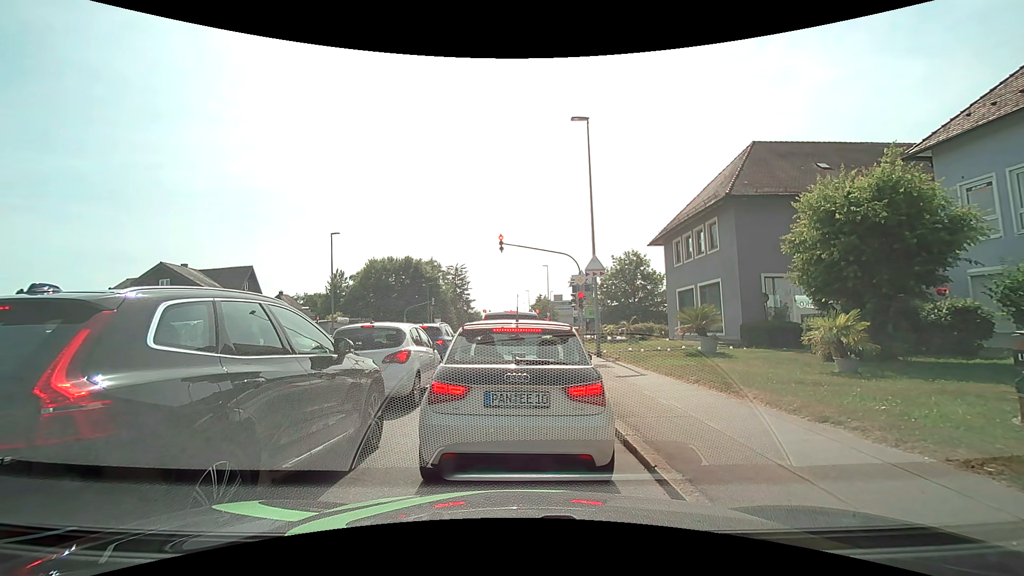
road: tertiary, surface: asphalt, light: Day
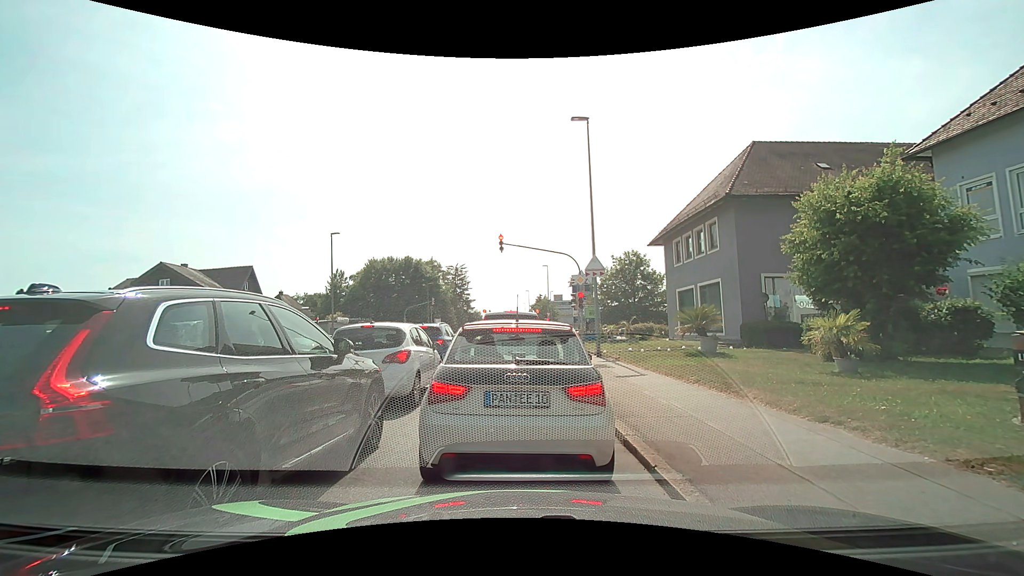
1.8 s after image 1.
(0.0, 0.0) m; 0°
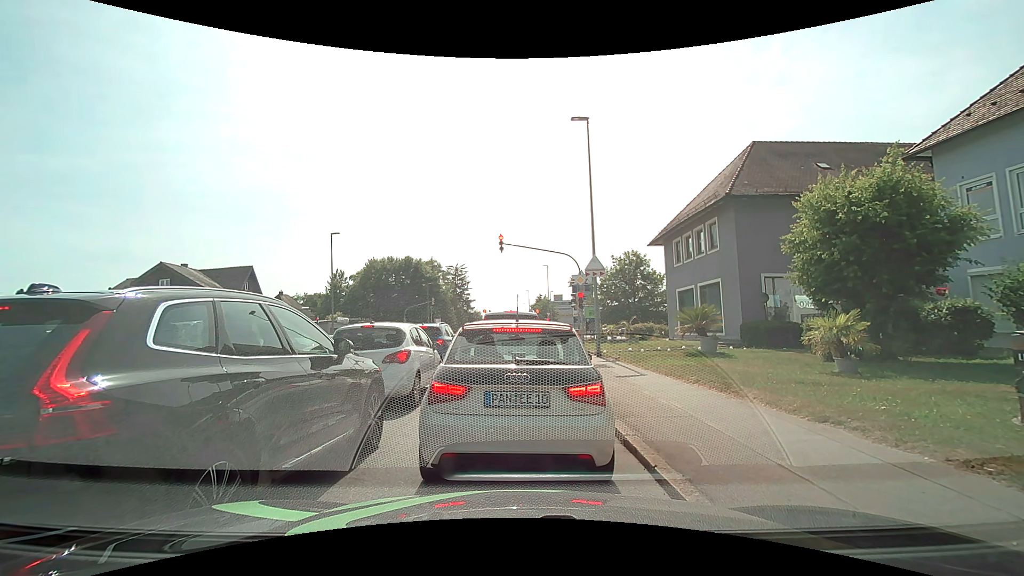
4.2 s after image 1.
(0.0, 0.0) m; 0°
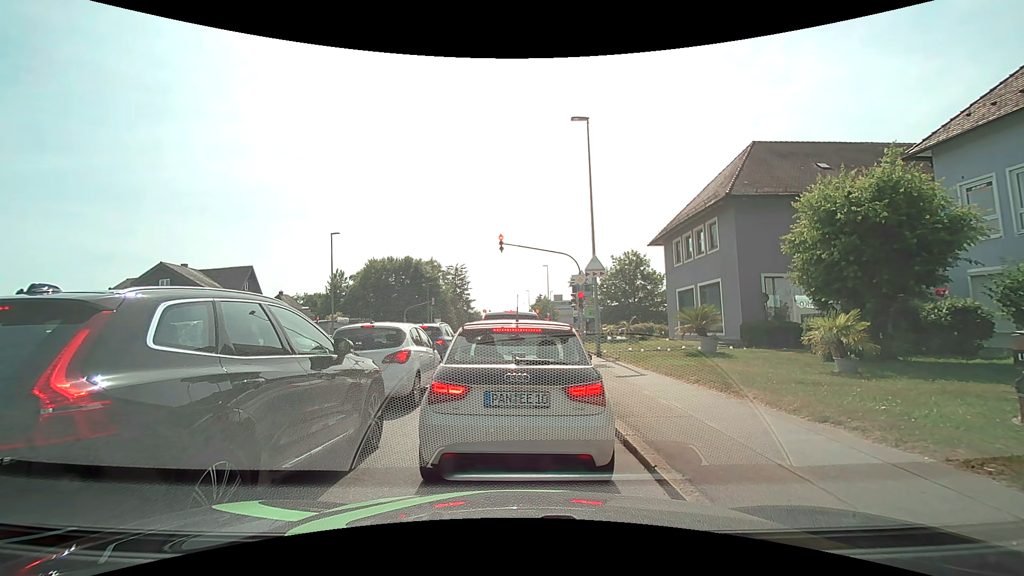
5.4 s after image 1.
(0.0, 0.0) m; 0°
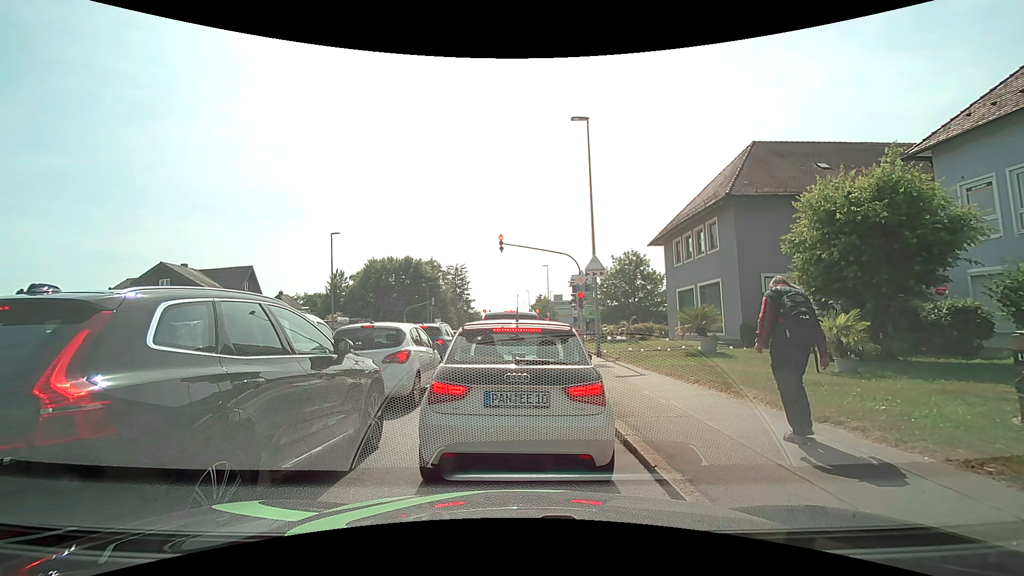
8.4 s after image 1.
(0.0, 0.0) m; 0°
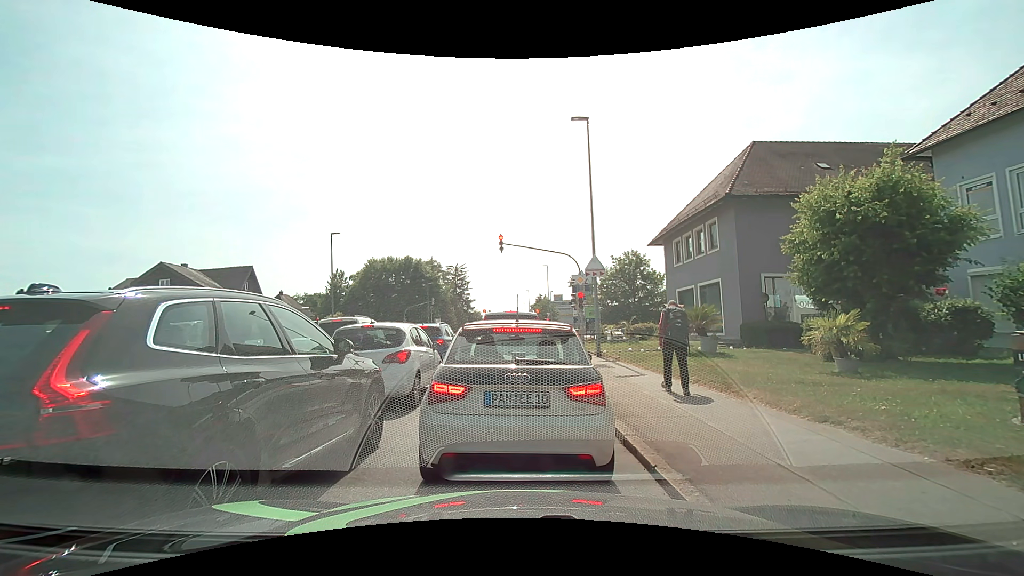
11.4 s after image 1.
(0.0, 0.0) m; 0°
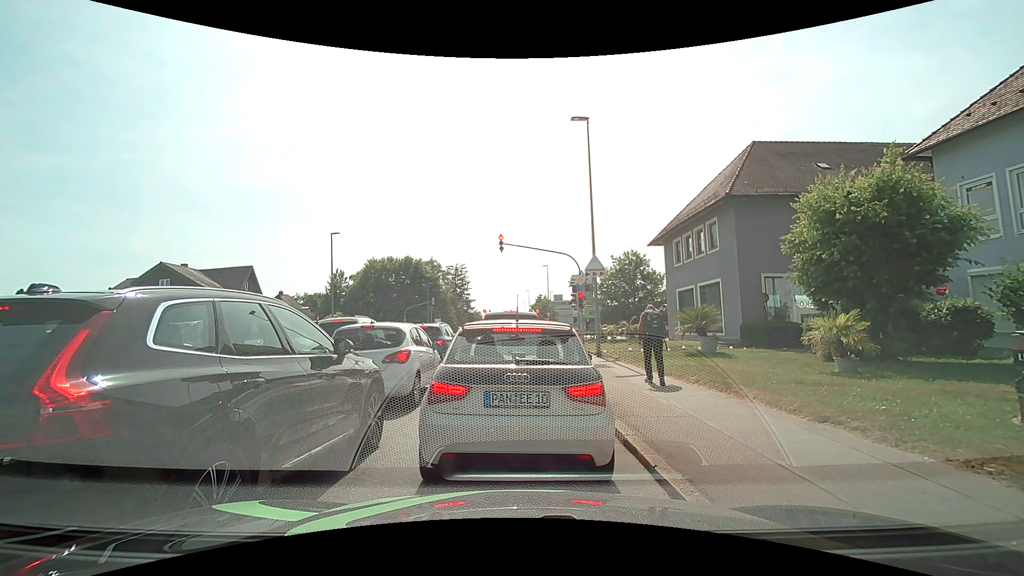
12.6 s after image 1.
(0.0, 0.0) m; 0°
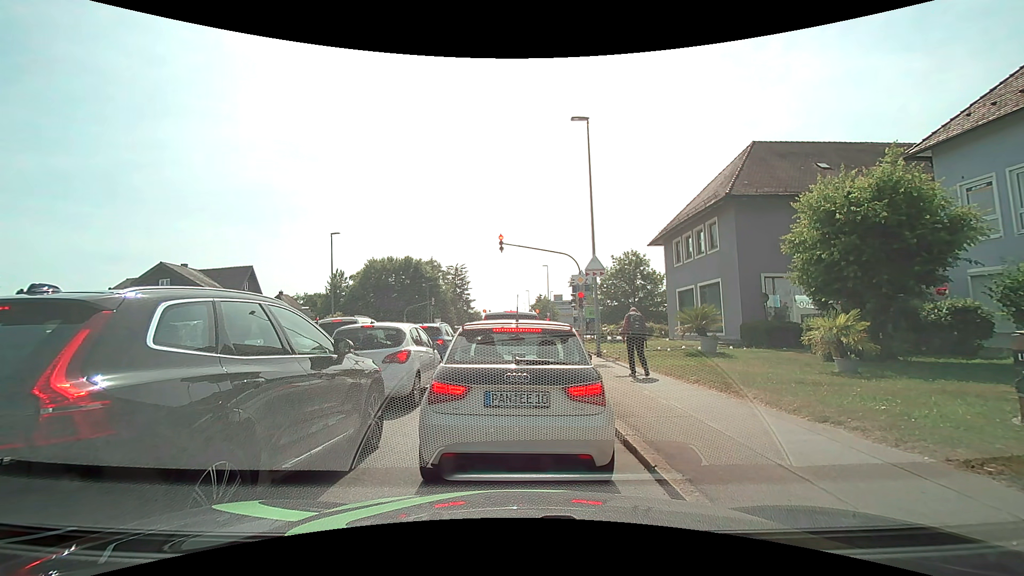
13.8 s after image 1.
(0.0, 0.0) m; 0°
(0, +10) (+1, +20) (+1, +30) (+1, +40) (+1, +50) (+1, +60) (+2, +70) (+2, +80) (+2, +90) (+2, +100) m
